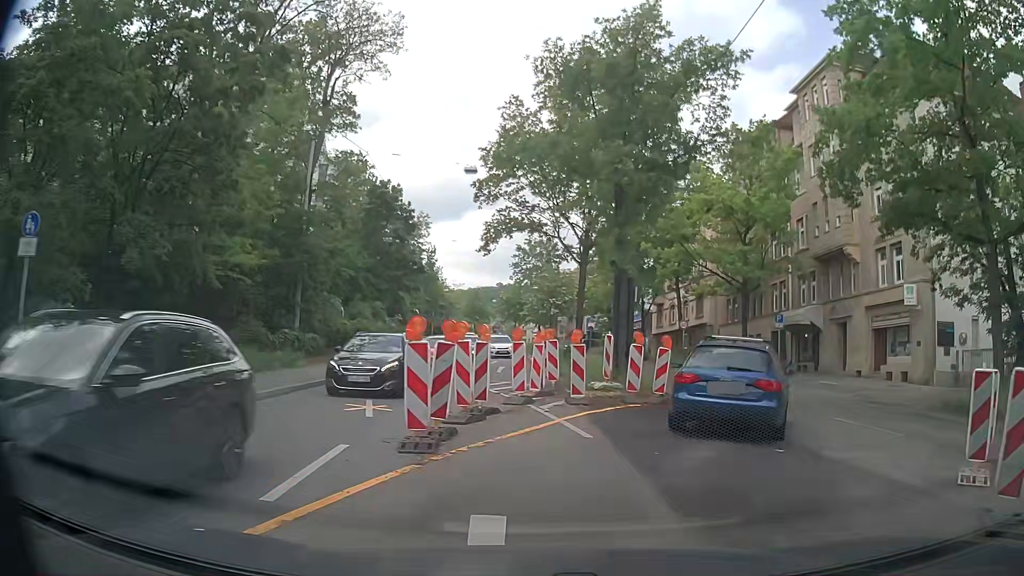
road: secondary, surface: asphalt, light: Day
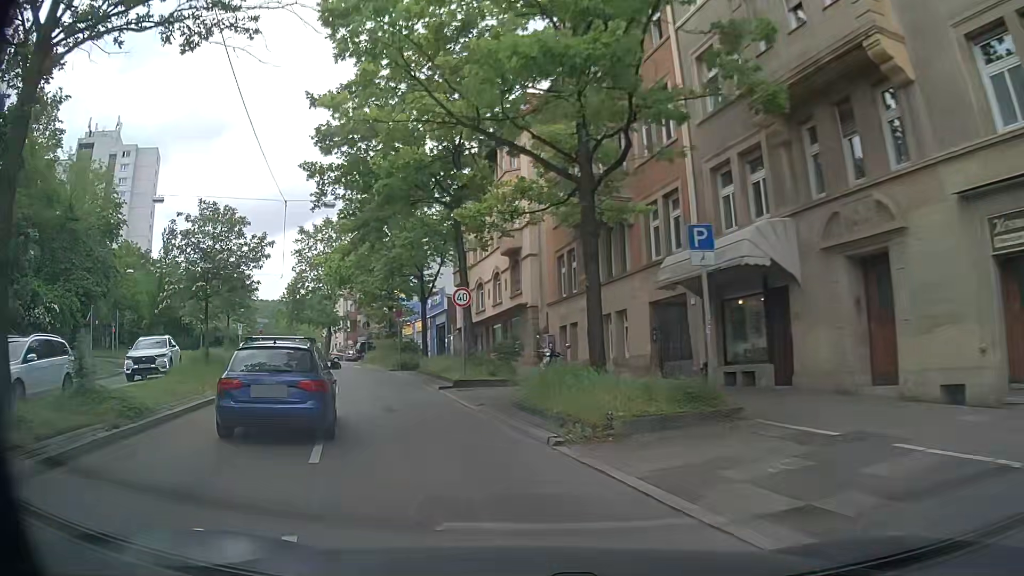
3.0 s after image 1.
(+7.2, +21.4) m; +15°
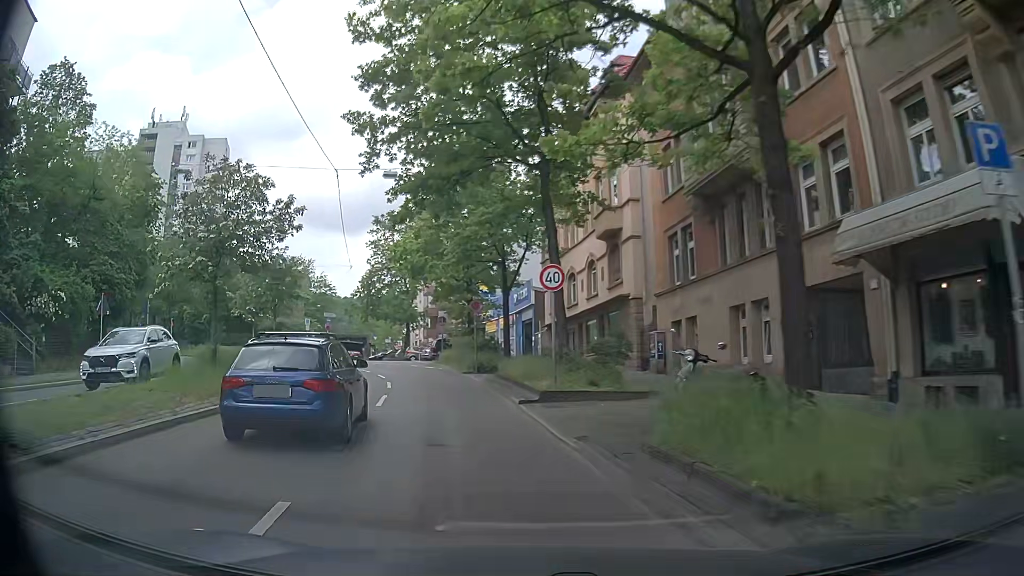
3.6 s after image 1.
(-0.4, +5.5) m; -8°
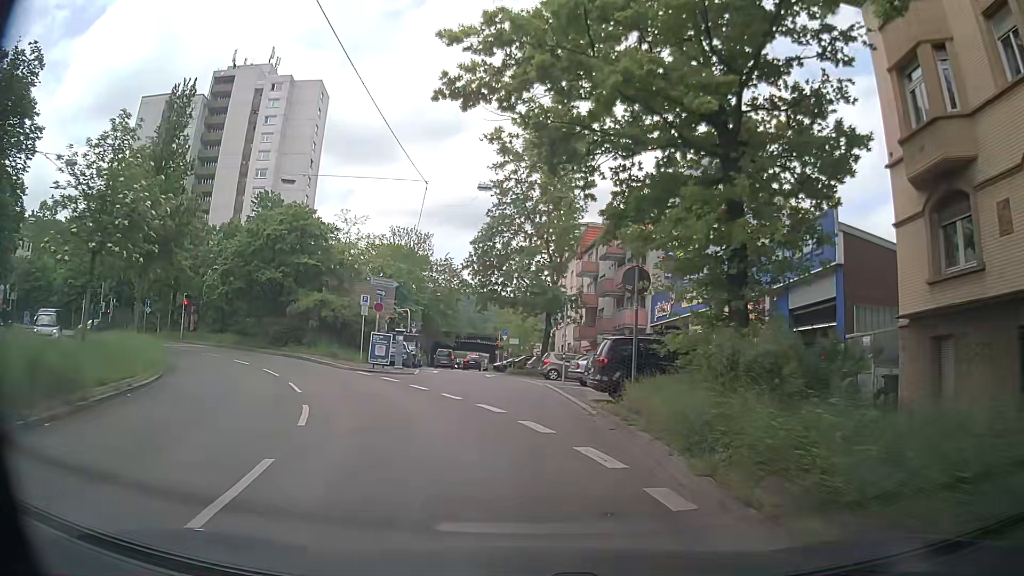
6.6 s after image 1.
(-4.3, +28.9) m; -13°
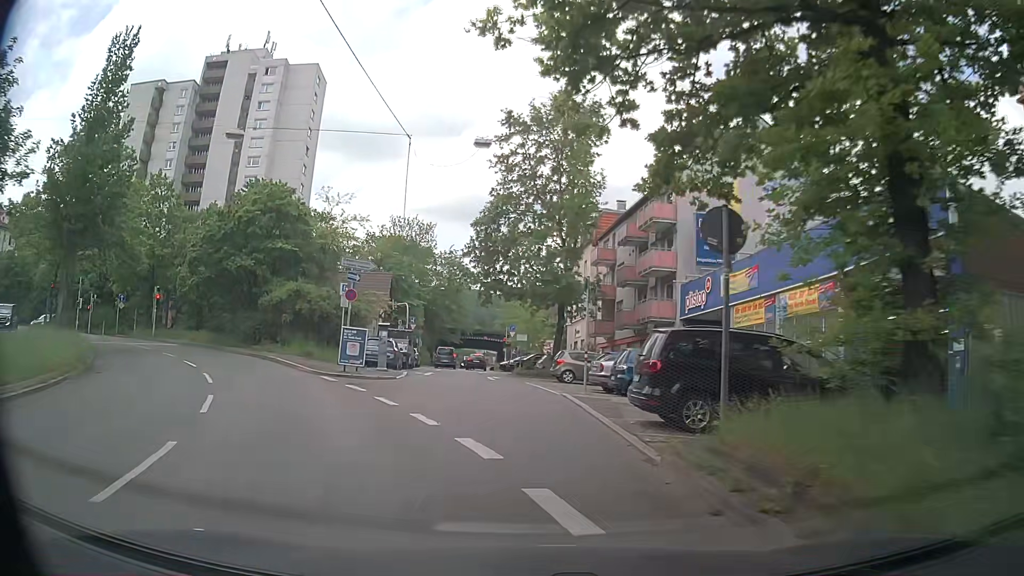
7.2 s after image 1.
(0.0, +5.8) m; +1°
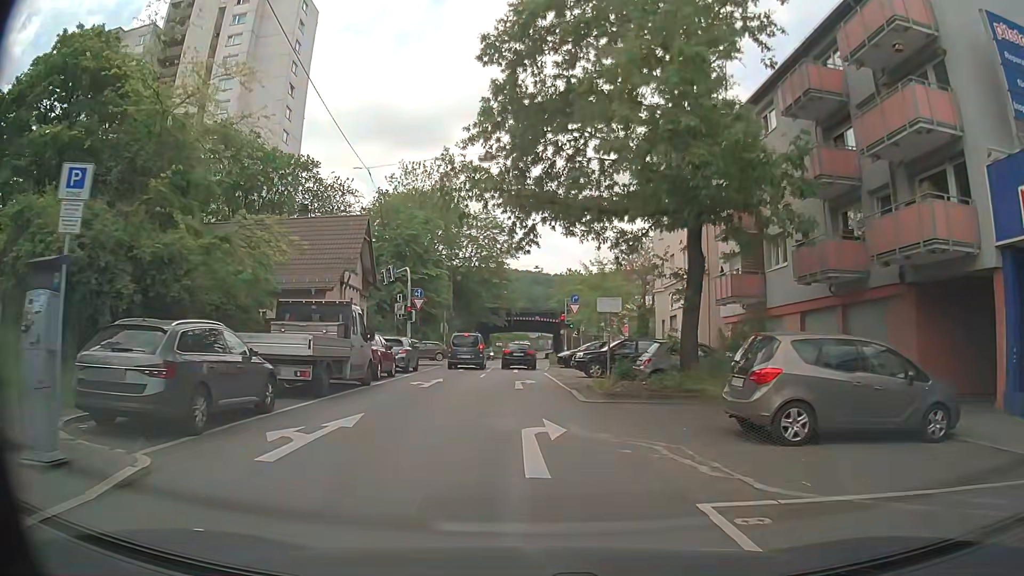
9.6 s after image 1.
(-1.5, +22.6) m; -6°
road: residential
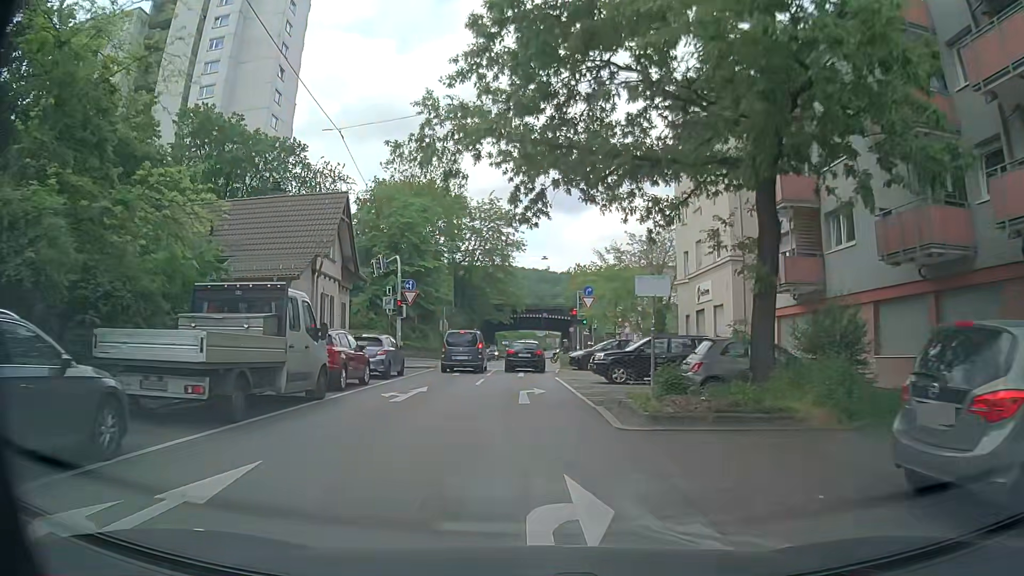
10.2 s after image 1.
(0.0, +5.0) m; -1°
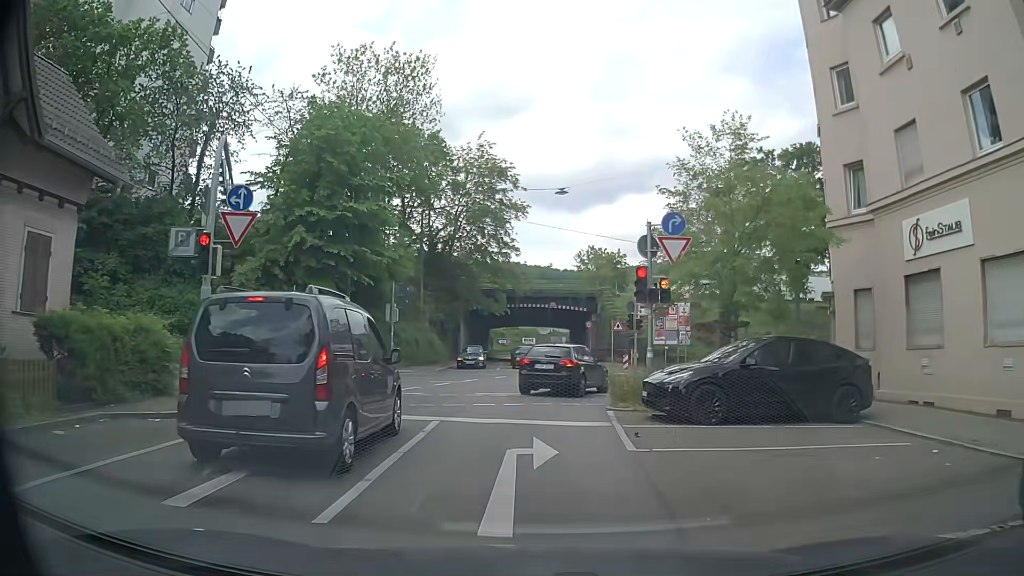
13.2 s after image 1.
(-0.2, +21.6) m; 0°
(0, +10) (+1, +20) (+8, +27) (+16, +32) (+25, +36) (+35, +39) (+45, +41) (+55, +42) (+65, +42) (+74, +41) m
